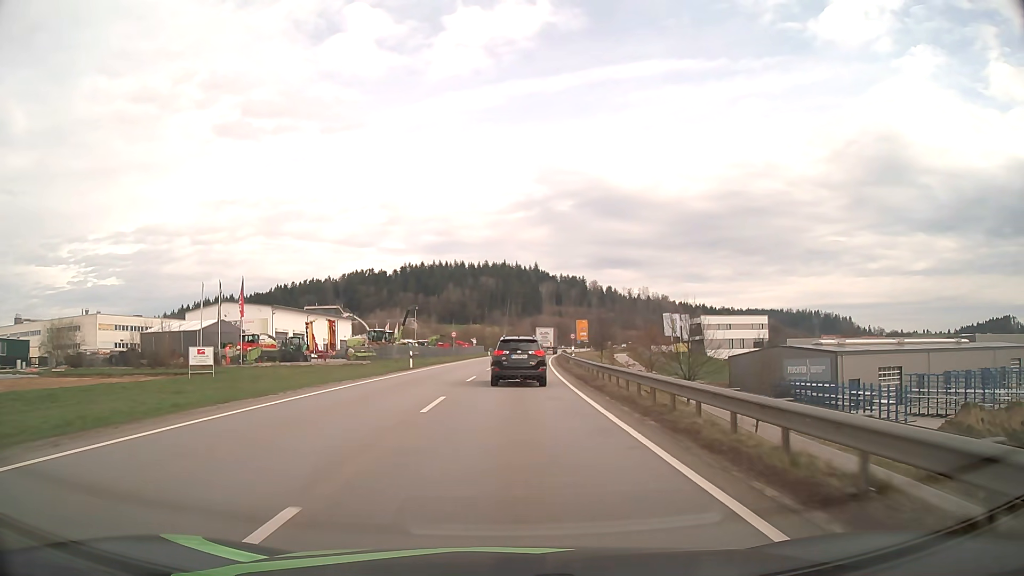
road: primary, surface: asphalt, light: Day
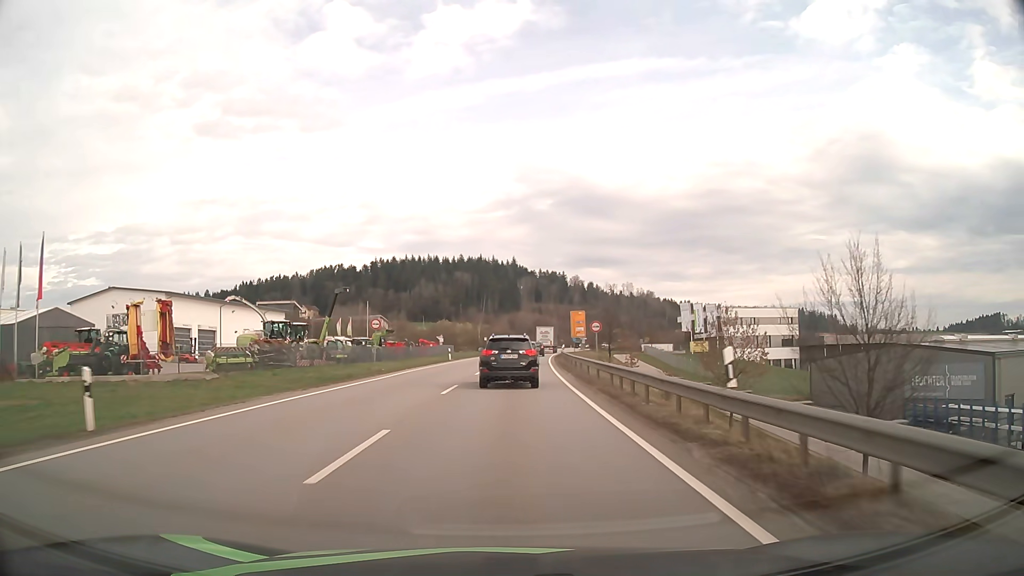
(+0.6, +31.0) m; +2°
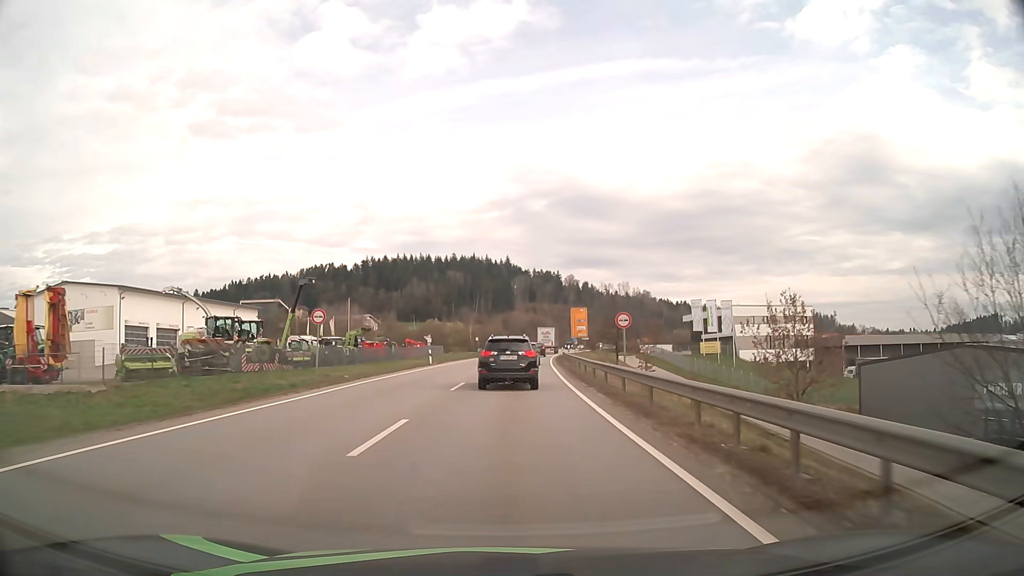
(+0.1, +10.3) m; +1°
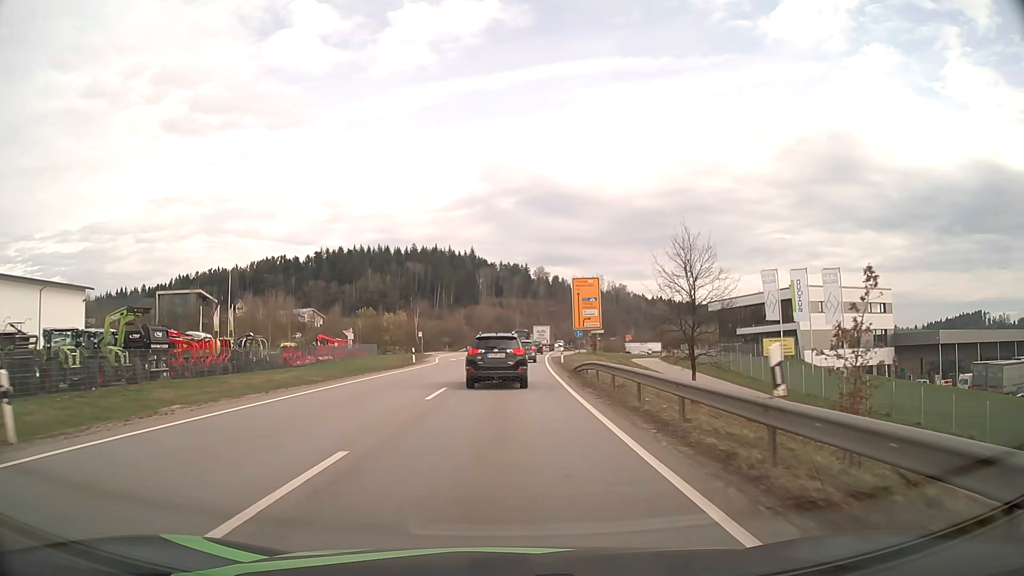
(+1.0, +40.1) m; +3°
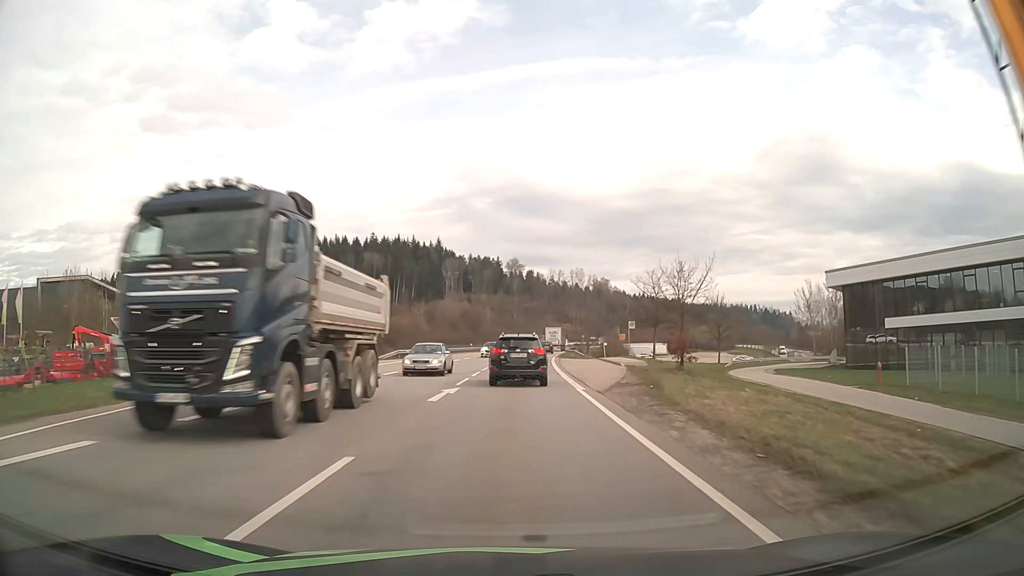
(+1.0, +48.6) m; +2°
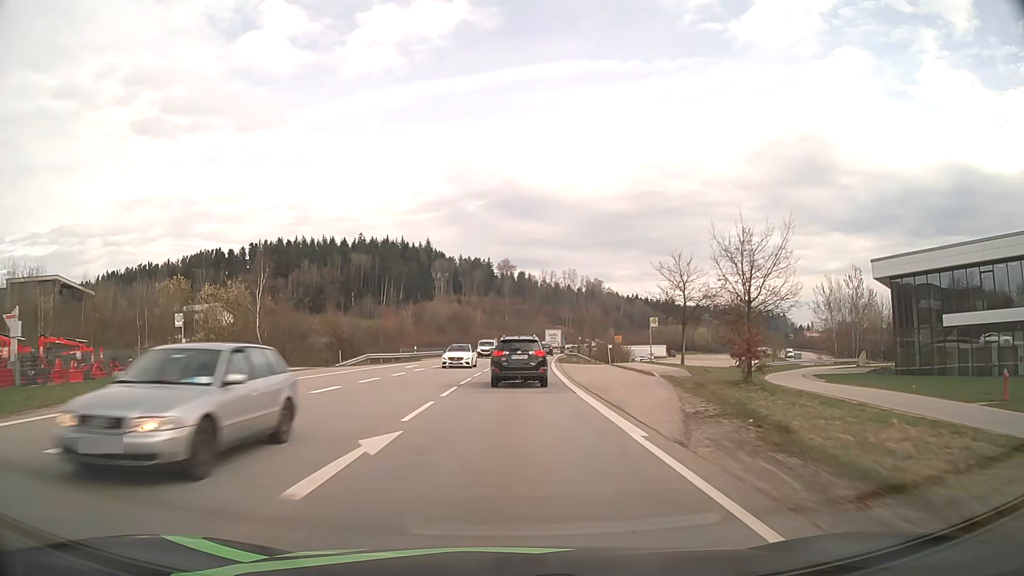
(+0.1, +9.9) m; +1°
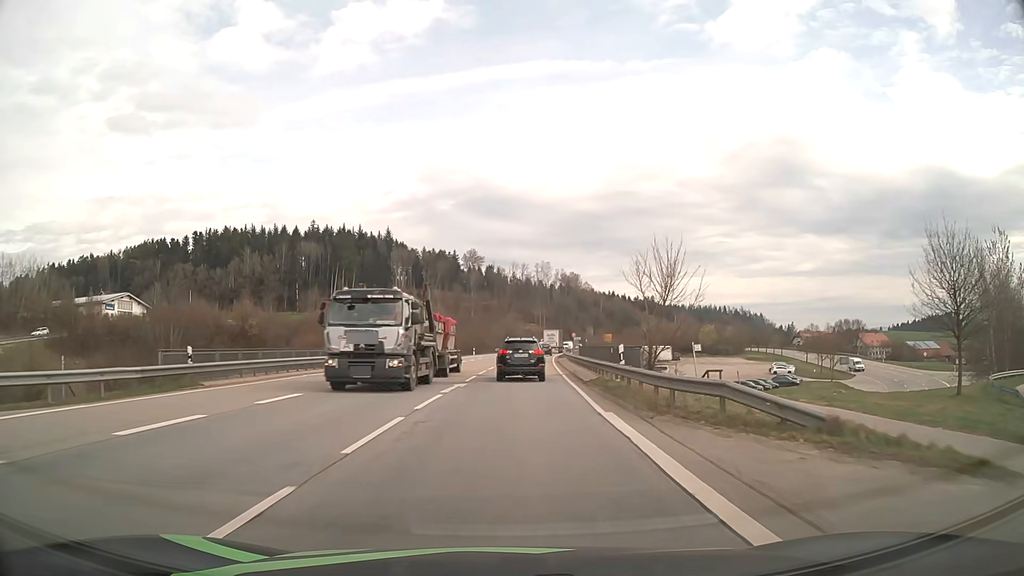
(+1.0, +40.1) m; +3°
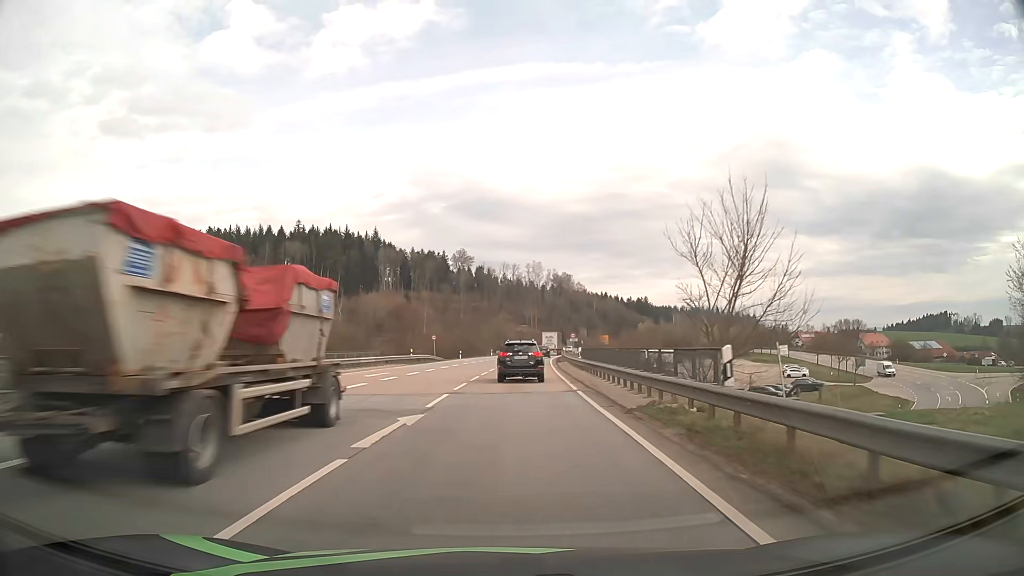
(+0.1, +10.2) m; +1°
(0, +10) (0, +20) (0, +30) (+1, +40) (+1, +50) (+2, +60) (+2, +70) (+3, +80) (+4, +90) (+5, +100) m
